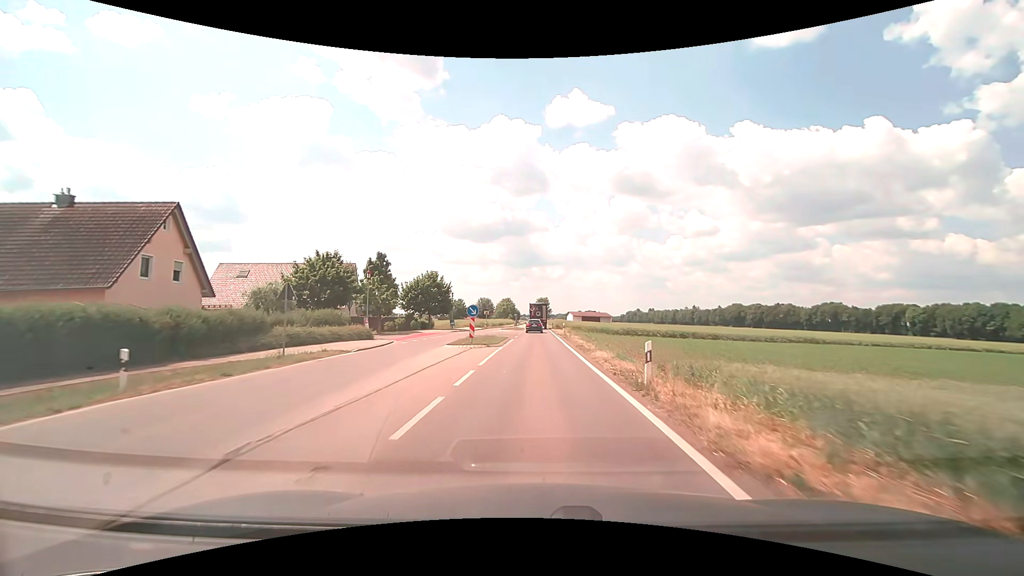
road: tertiary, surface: asphalt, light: Day
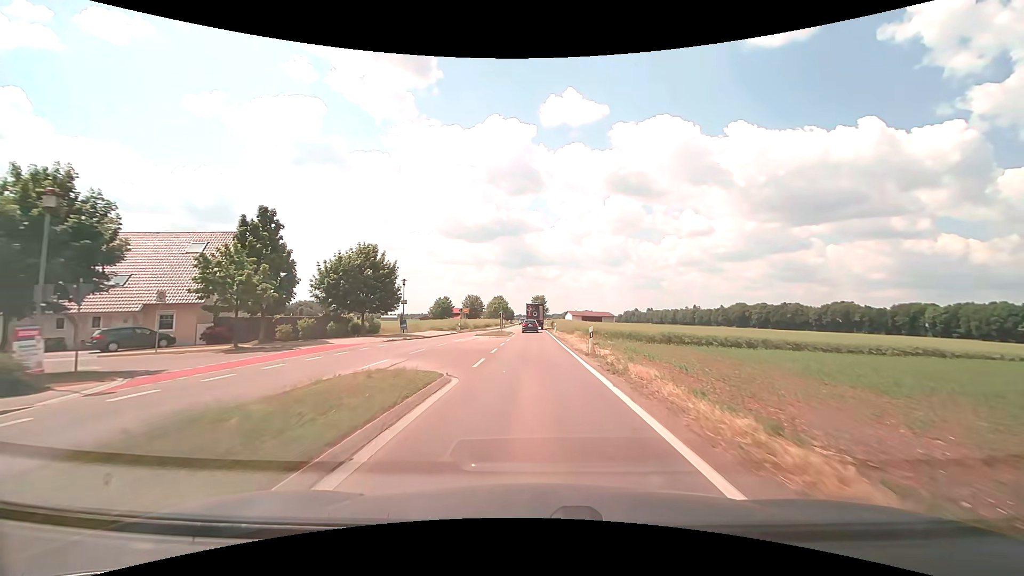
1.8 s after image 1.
(+0.1, +24.3) m; 0°
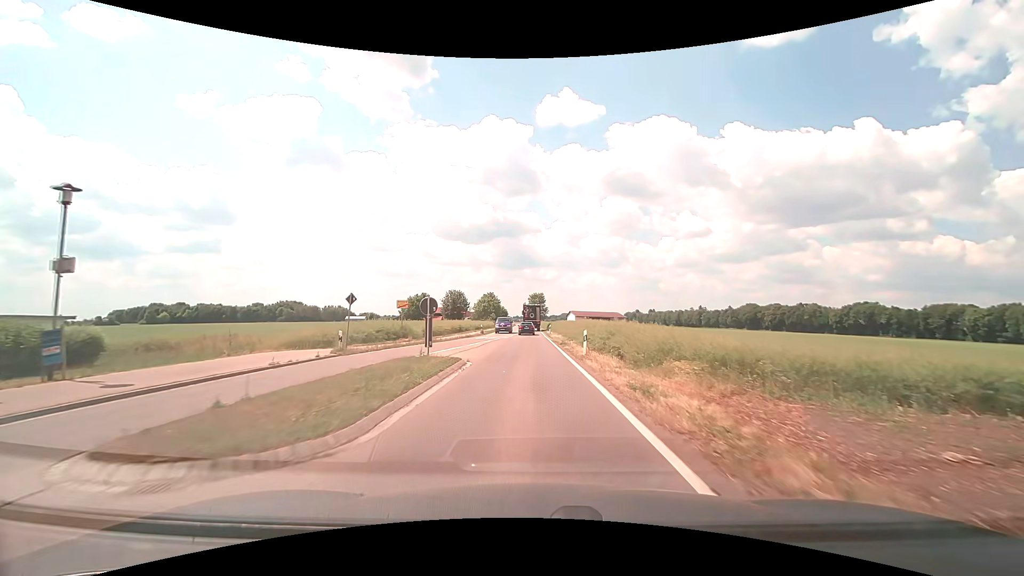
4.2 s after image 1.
(+0.2, +34.0) m; 0°
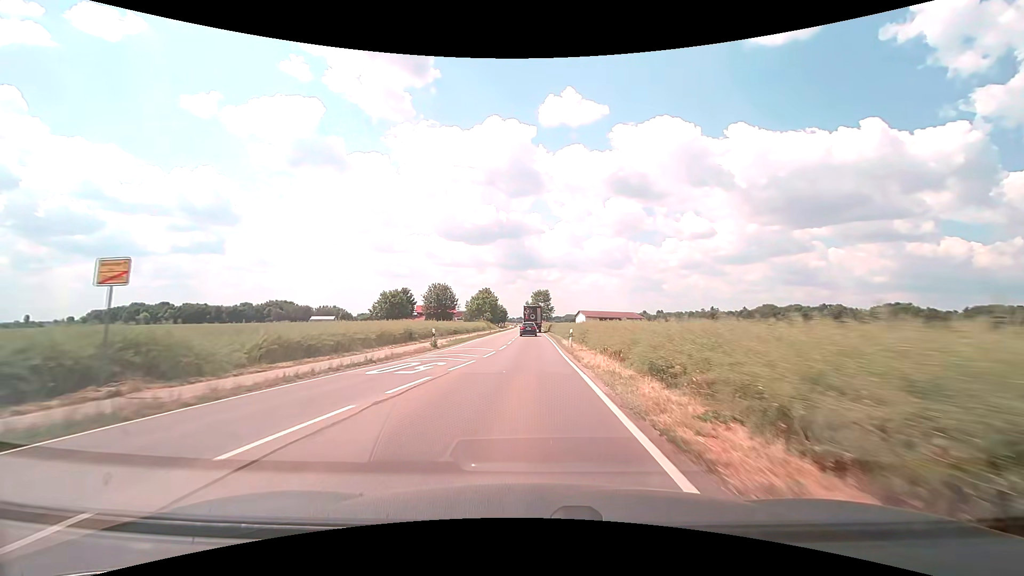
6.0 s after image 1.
(-0.1, +27.9) m; 0°
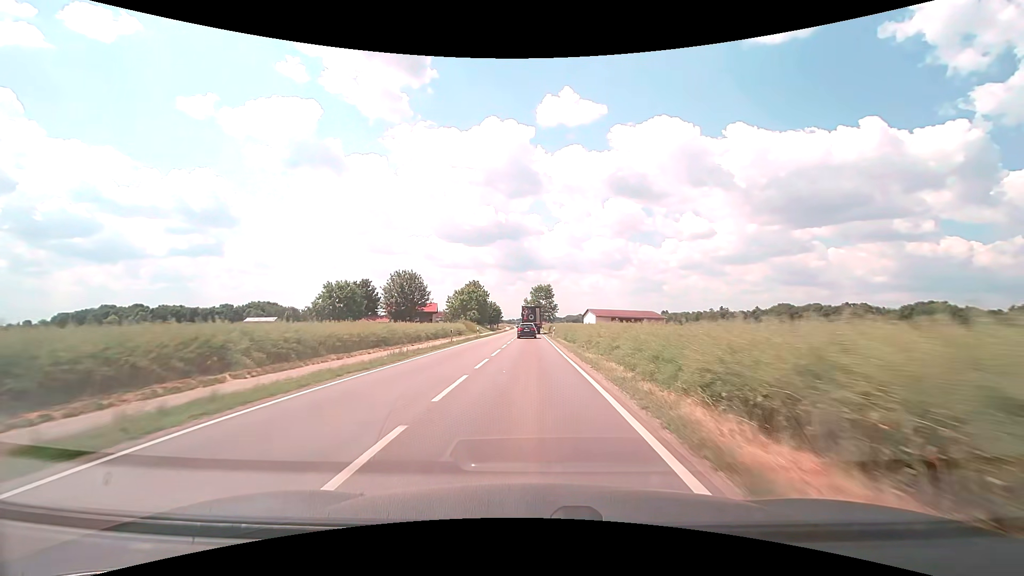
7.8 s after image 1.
(0.0, +30.4) m; 0°
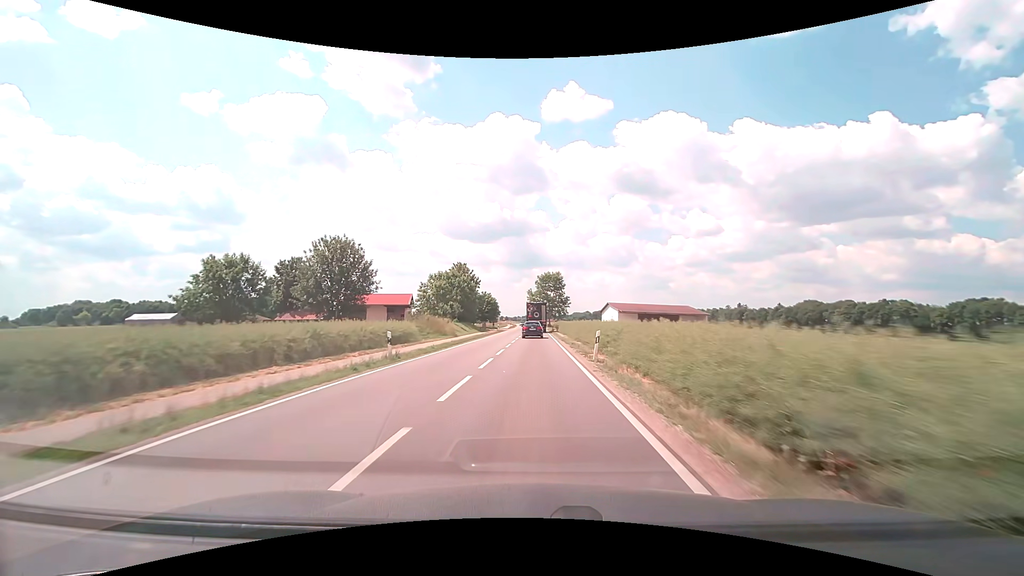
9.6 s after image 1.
(-0.1, +31.1) m; -1°
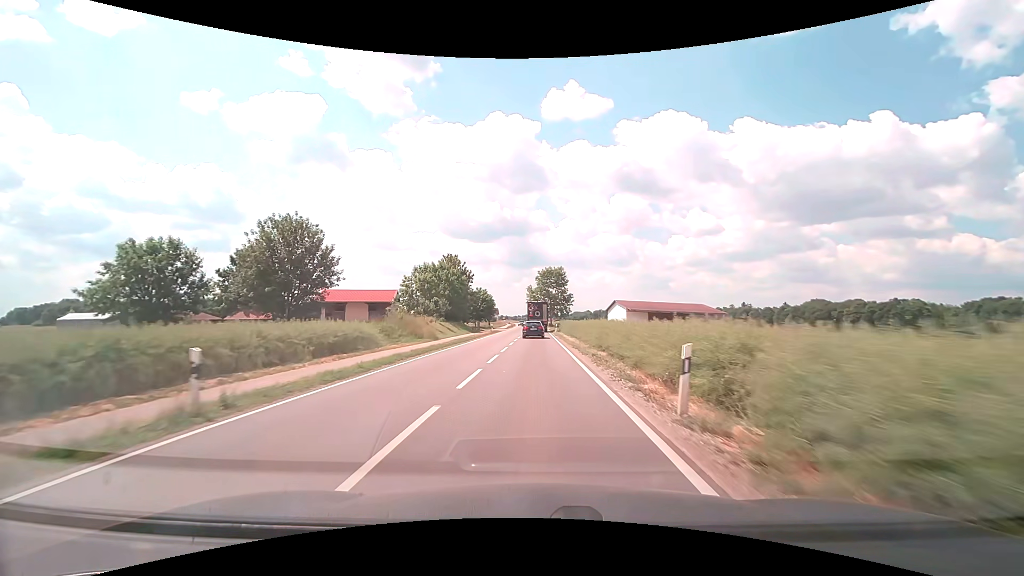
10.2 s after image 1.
(0.0, +10.4) m; 0°
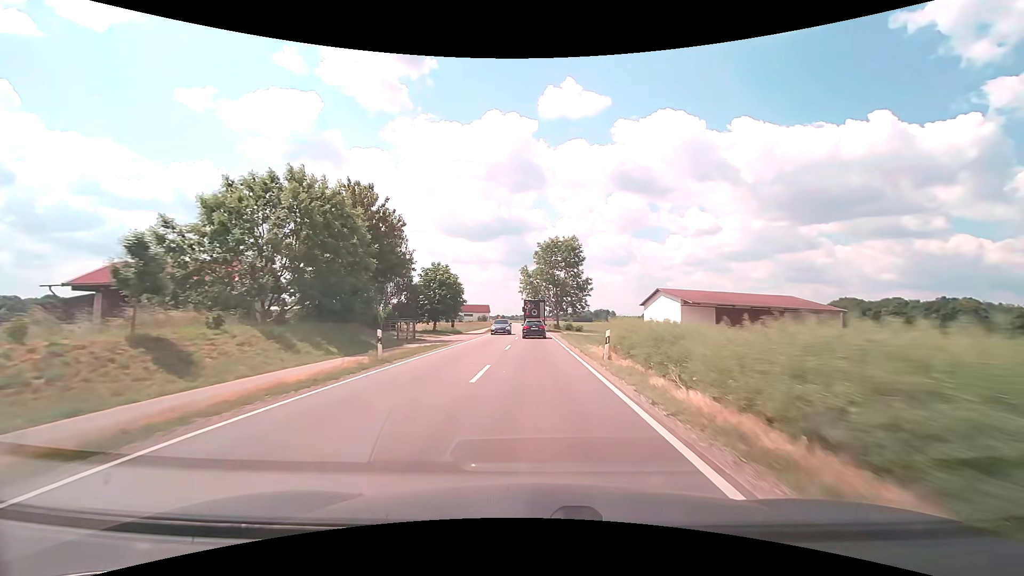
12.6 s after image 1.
(+0.1, +41.4) m; 0°
(0, +10) (0, +20) (0, +30) (0, +40) (0, +50) (0, +60) (0, +70) (0, +80) (-1, +90) (-1, +100) m
